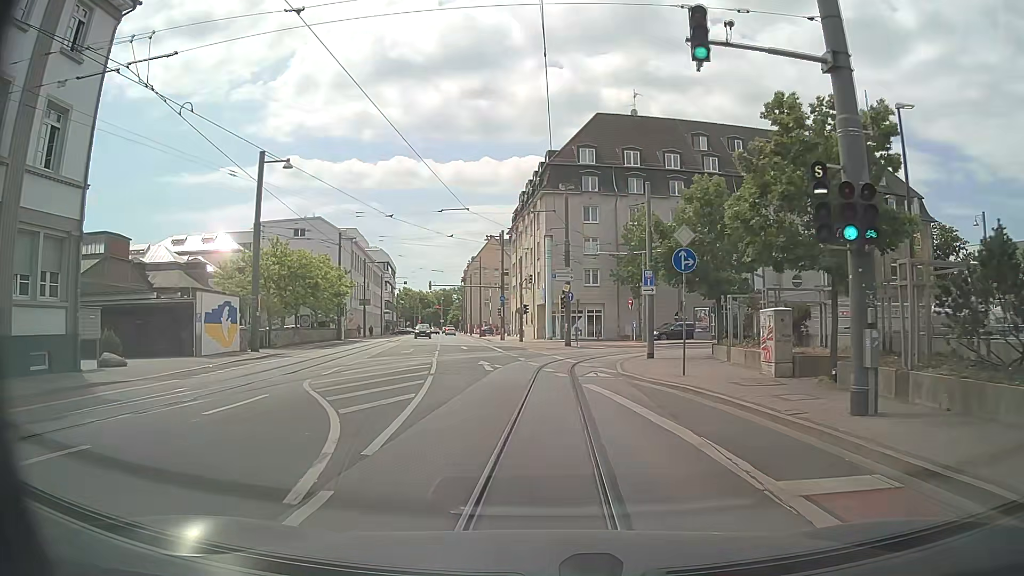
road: secondary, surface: asphalt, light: Day
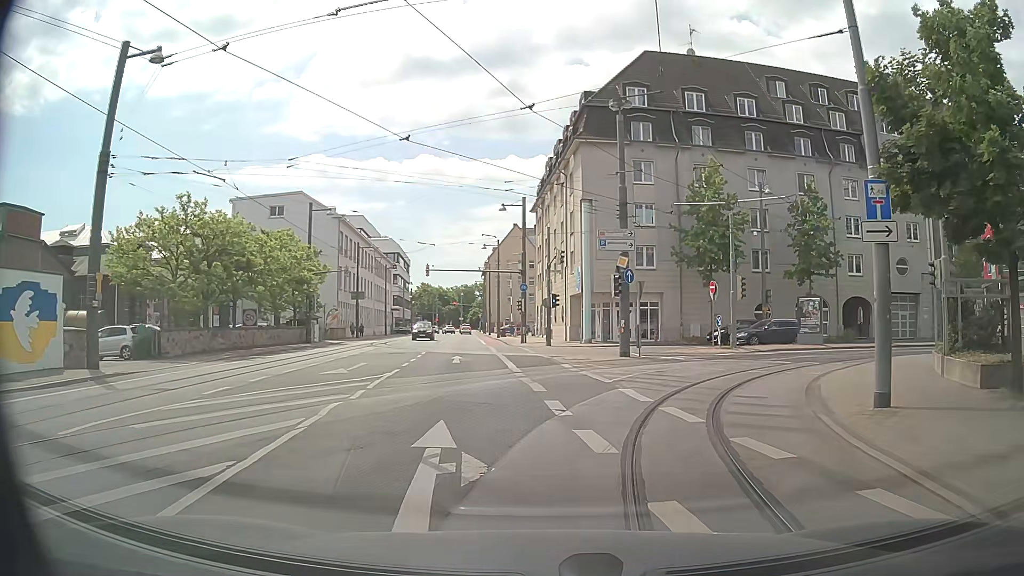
(-0.7, +16.2) m; -2°
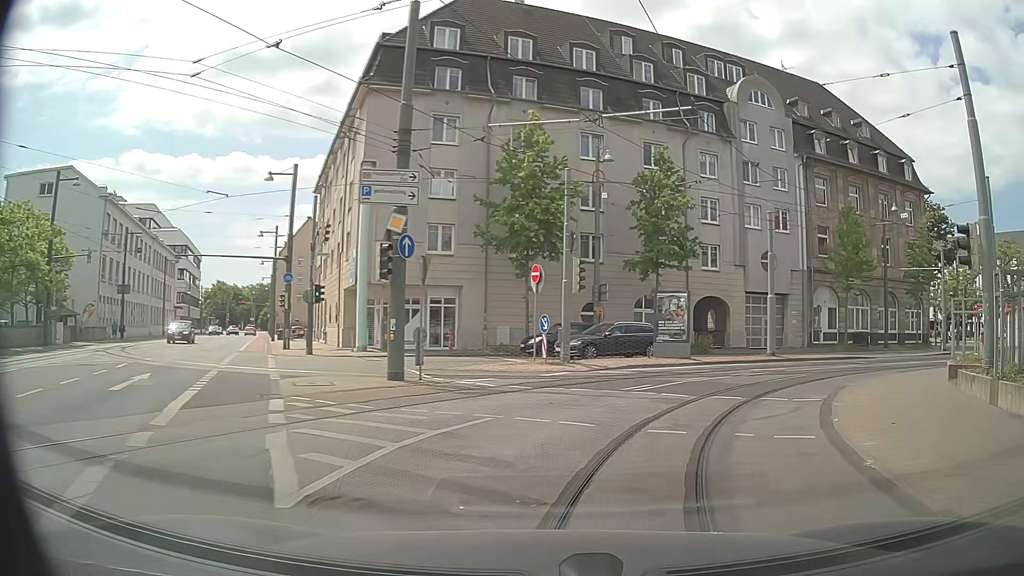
(+1.3, +10.6) m; +16°
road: residential
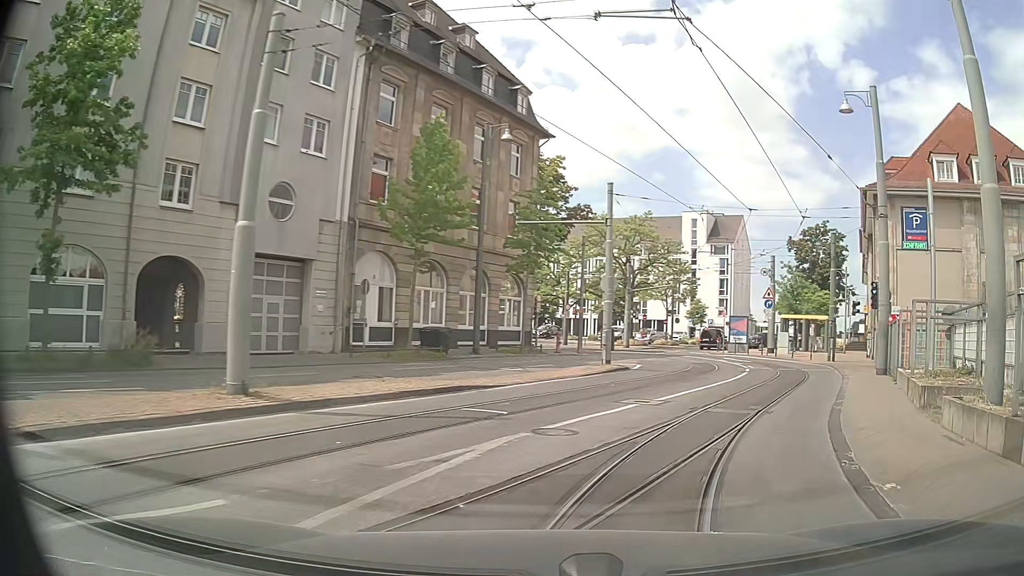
(+6.5, +17.9) m; +40°
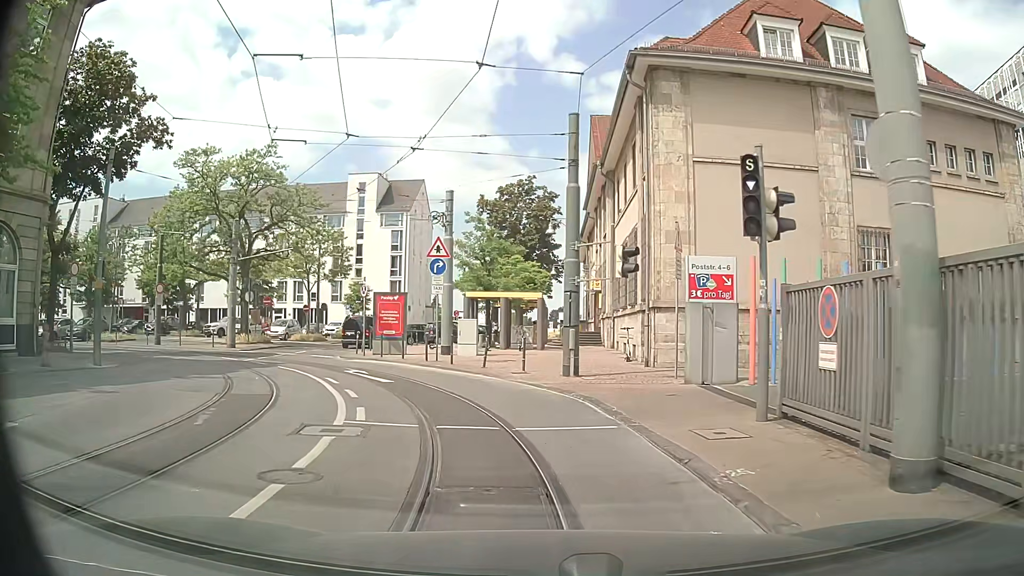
(+6.1, +18.3) m; +25°
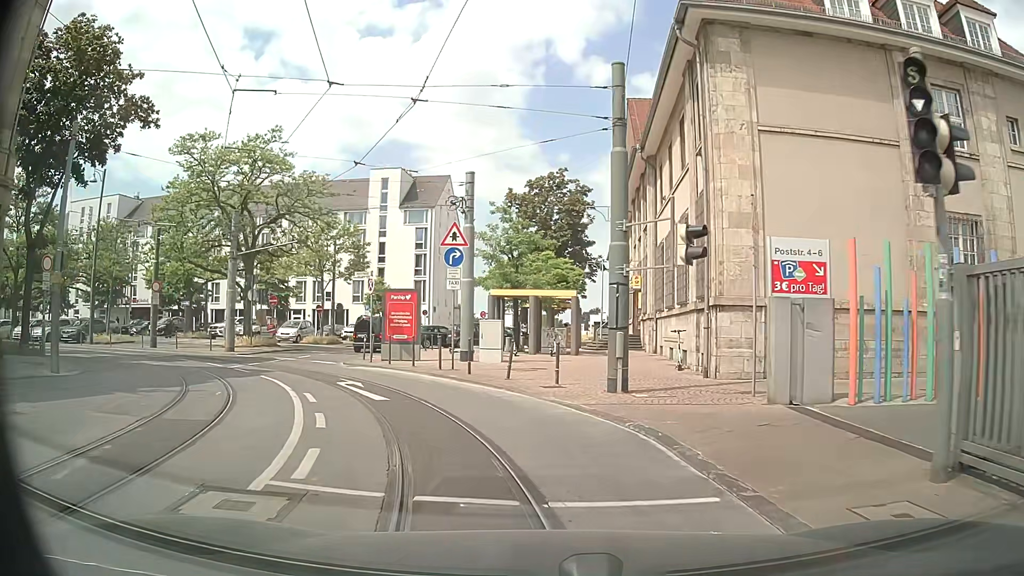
(0.0, +3.7) m; -3°
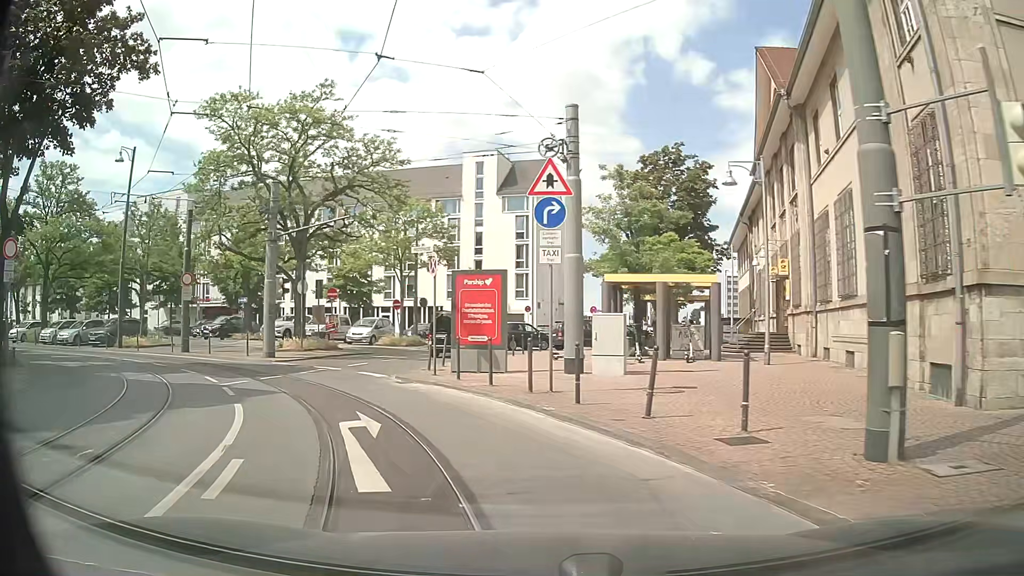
(-0.4, +7.2) m; -9°
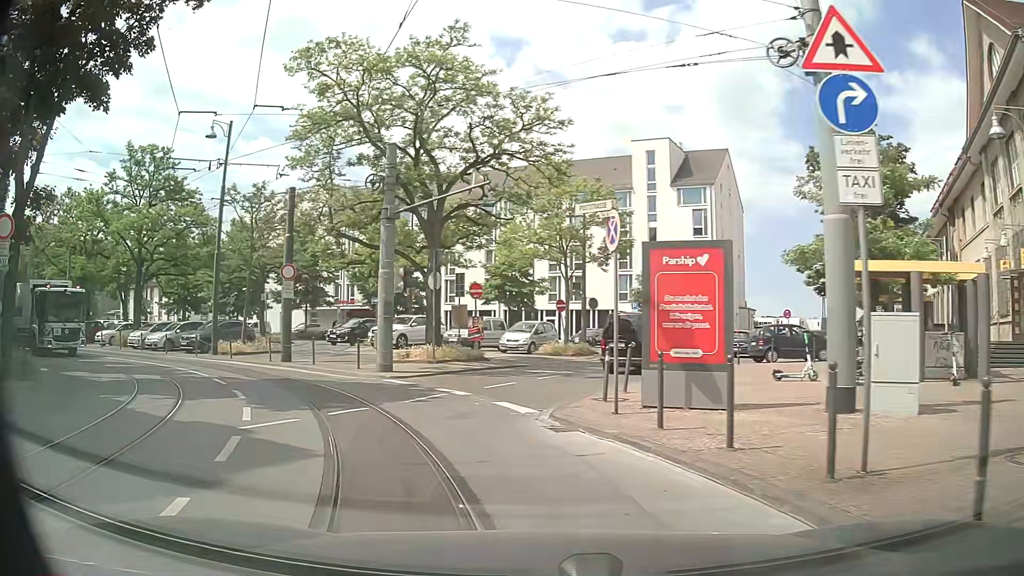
(-0.7, +6.5) m; -13°
